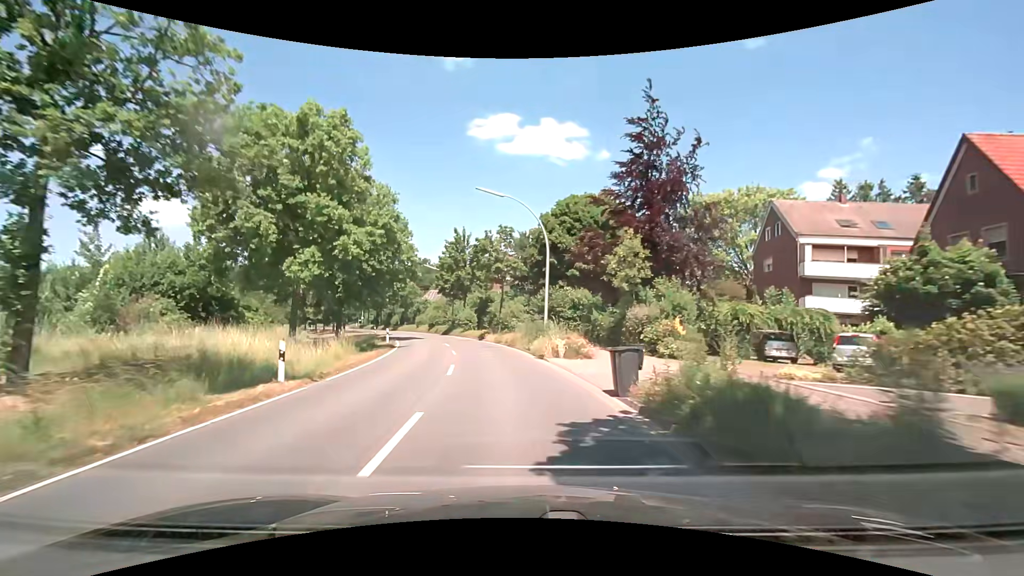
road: secondary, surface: asphalt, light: Day
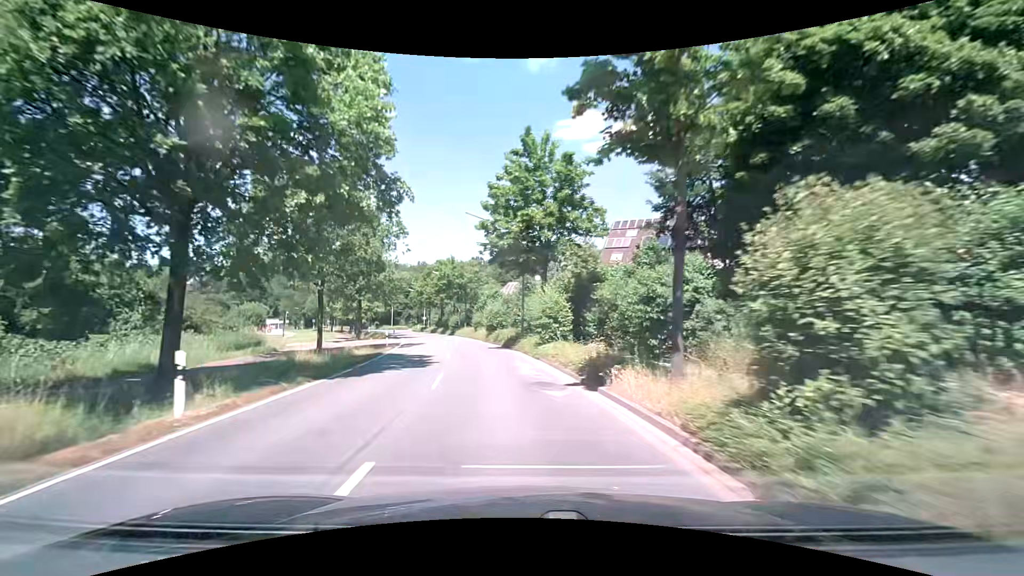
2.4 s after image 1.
(-2.5, +29.4) m; -10°
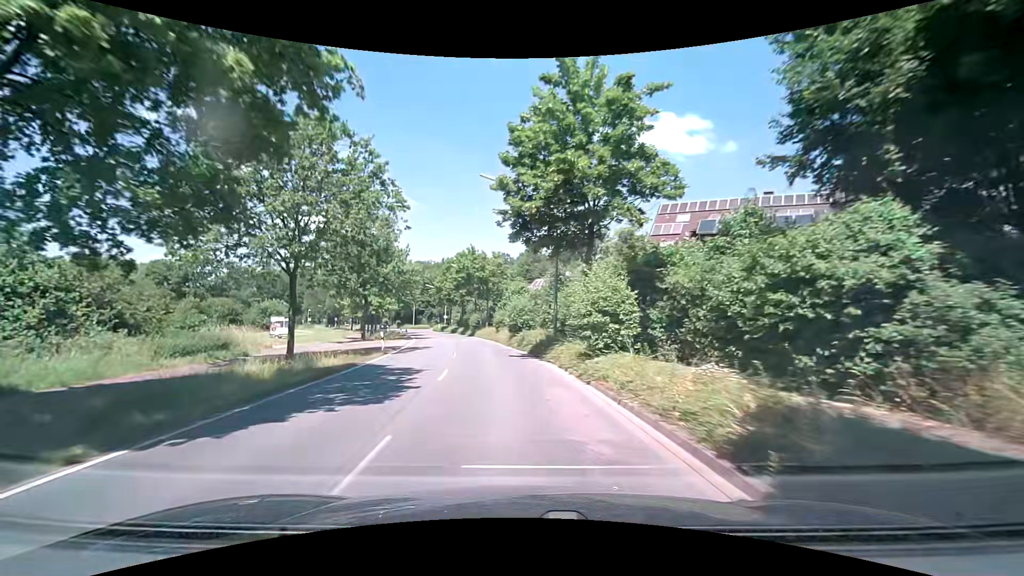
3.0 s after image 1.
(-0.2, +7.7) m; -3°
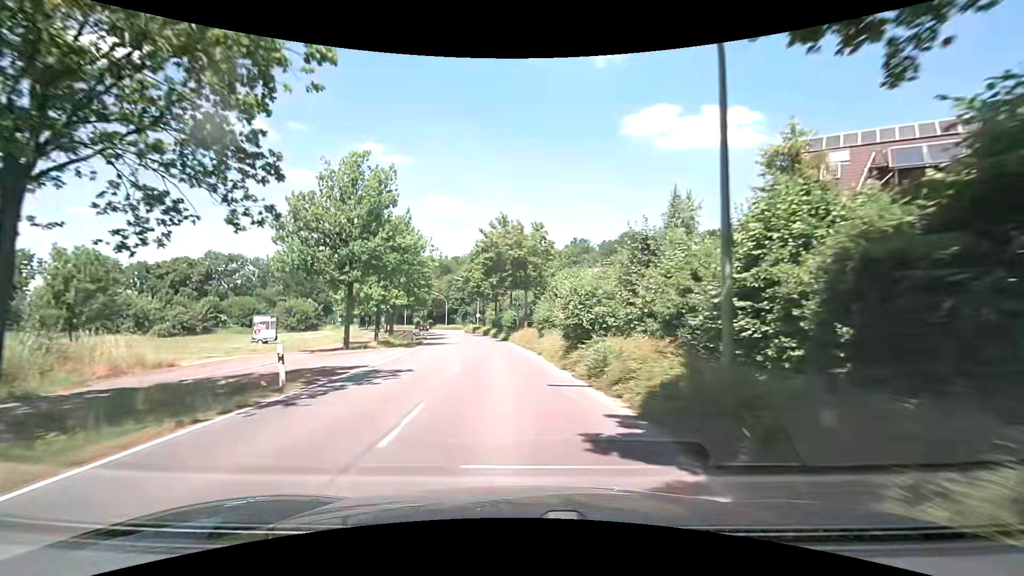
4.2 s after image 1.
(-0.7, +15.4) m; -5°
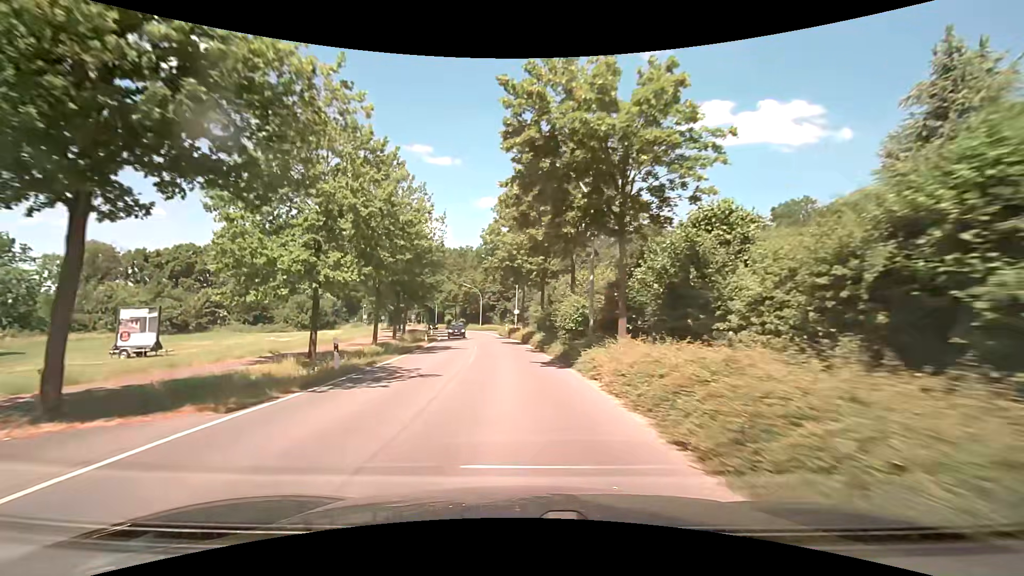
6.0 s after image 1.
(-1.1, +23.4) m; -5°
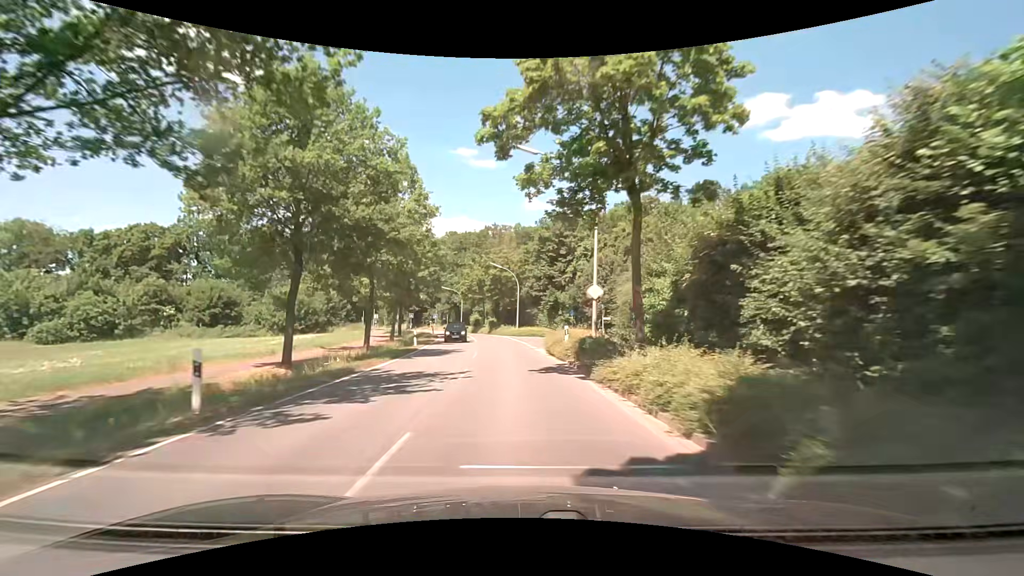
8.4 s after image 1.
(-1.4, +32.0) m; -5°
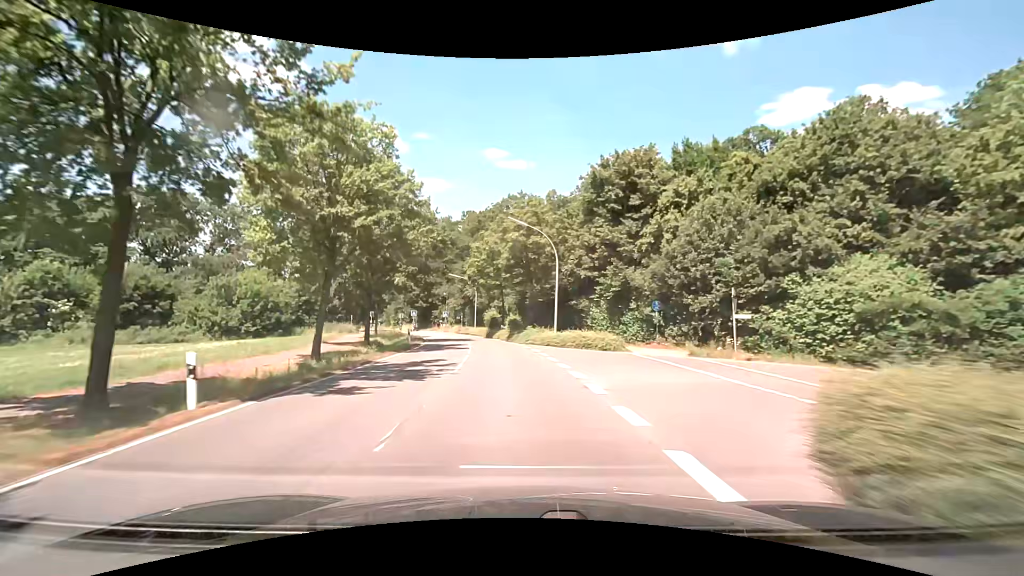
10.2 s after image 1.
(-0.7, +24.5) m; -3°
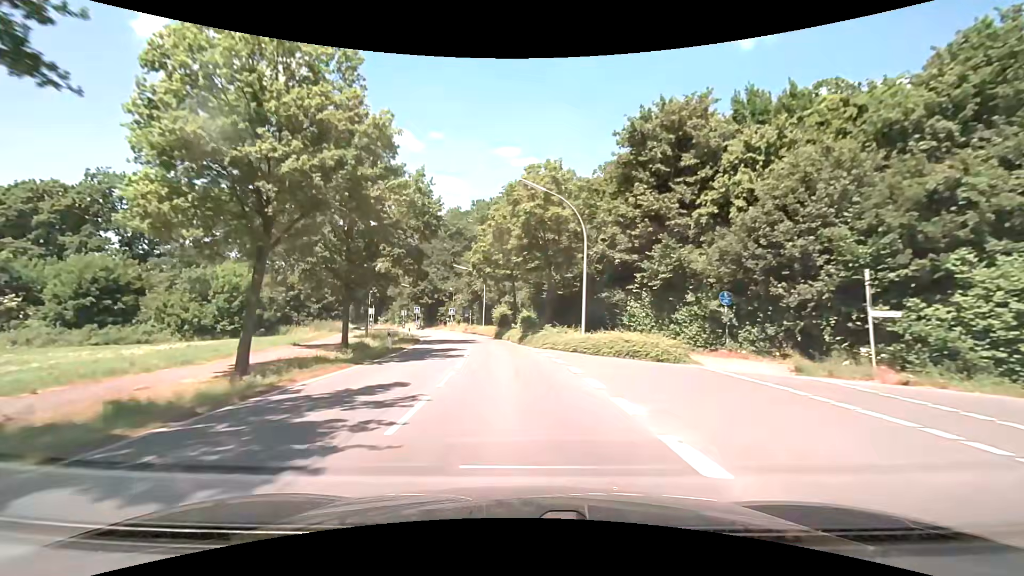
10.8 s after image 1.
(-0.1, +8.2) m; -1°
(0, +10) (-1, +20) (-2, +30) (-3, +40) (-5, +50) (-8, +59) (-11, +69) (-15, +78) (-19, +87) (-24, +96) m
